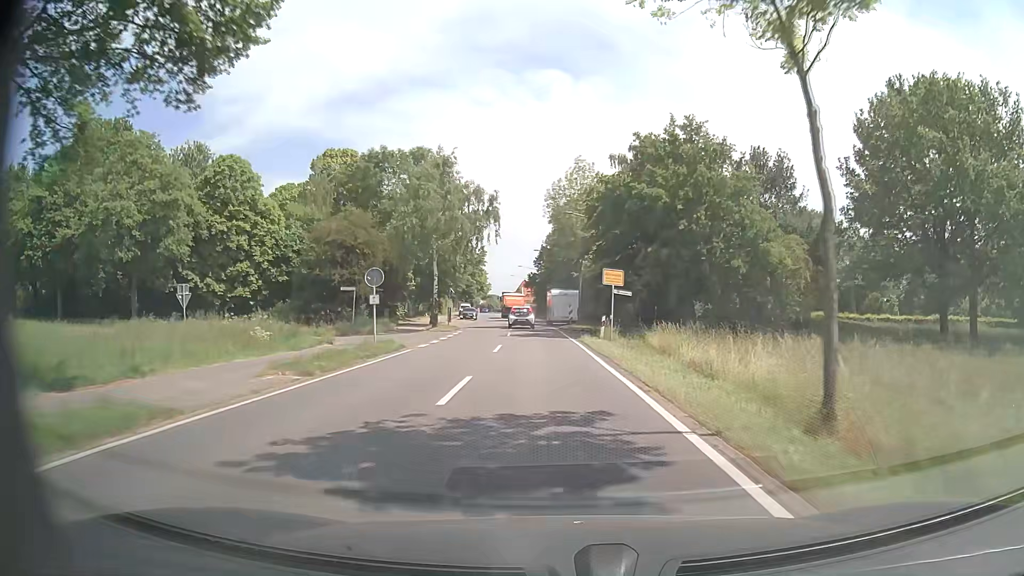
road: tertiary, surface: asphalt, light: Day
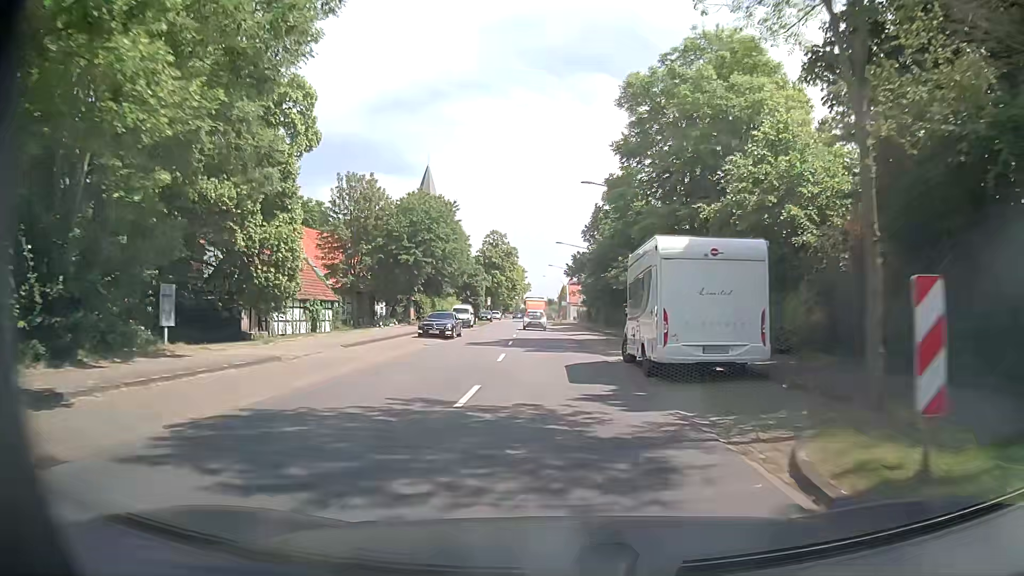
(-1.2, +41.7) m; -4°
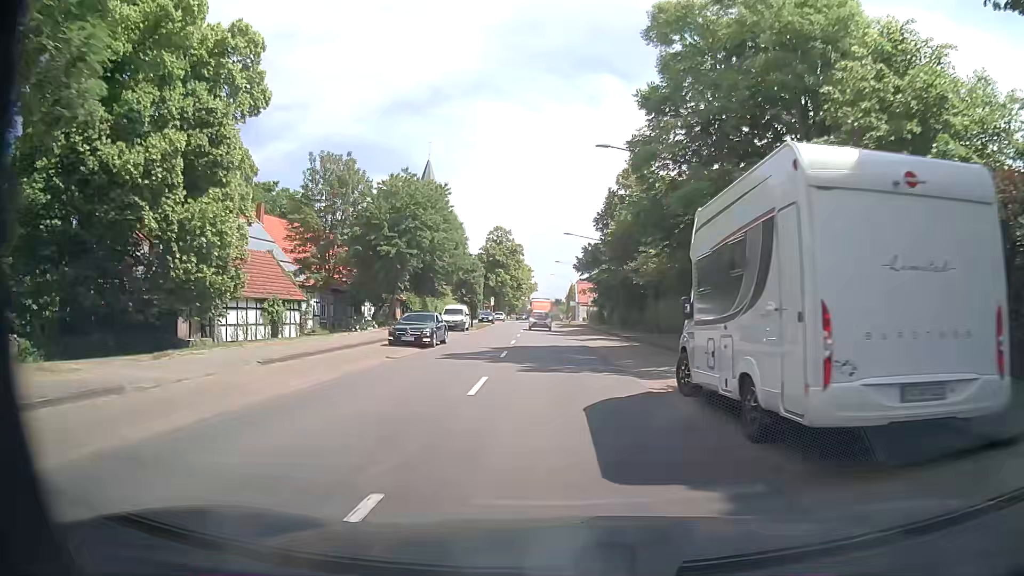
(-0.1, +7.7) m; -2°
(0, +10) (0, +20) (0, +30) (0, +40) (0, +50) (-1, +60) (-1, +70) (-1, +80) (-1, +90) (-1, +100) m
